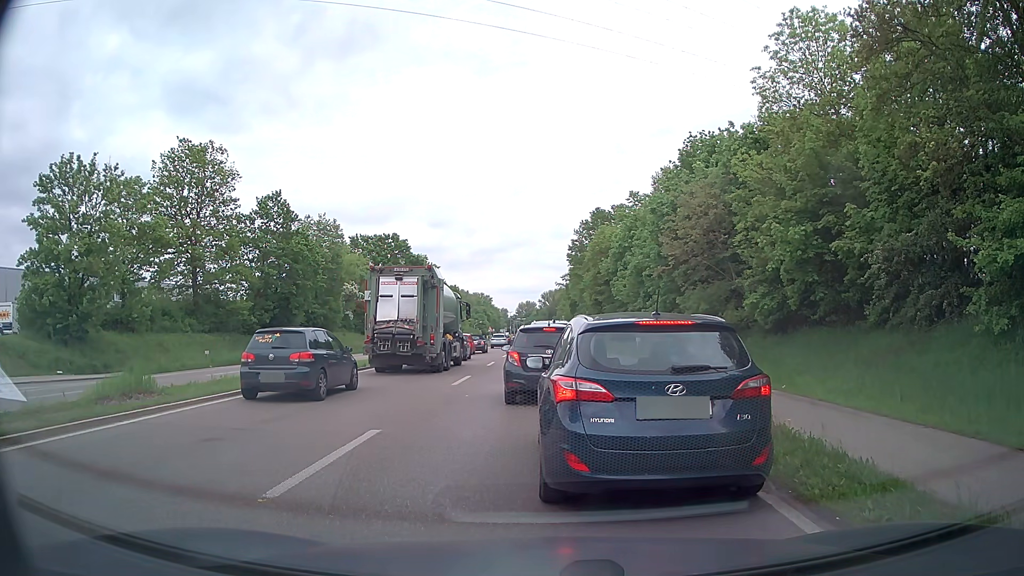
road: primary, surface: asphalt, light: Day
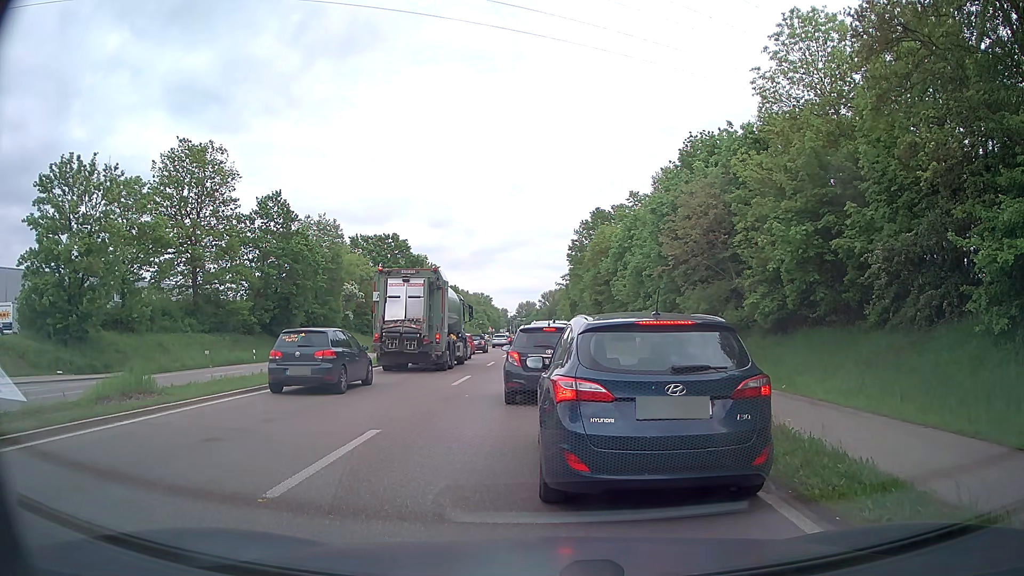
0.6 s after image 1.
(0.0, 0.0) m; 0°
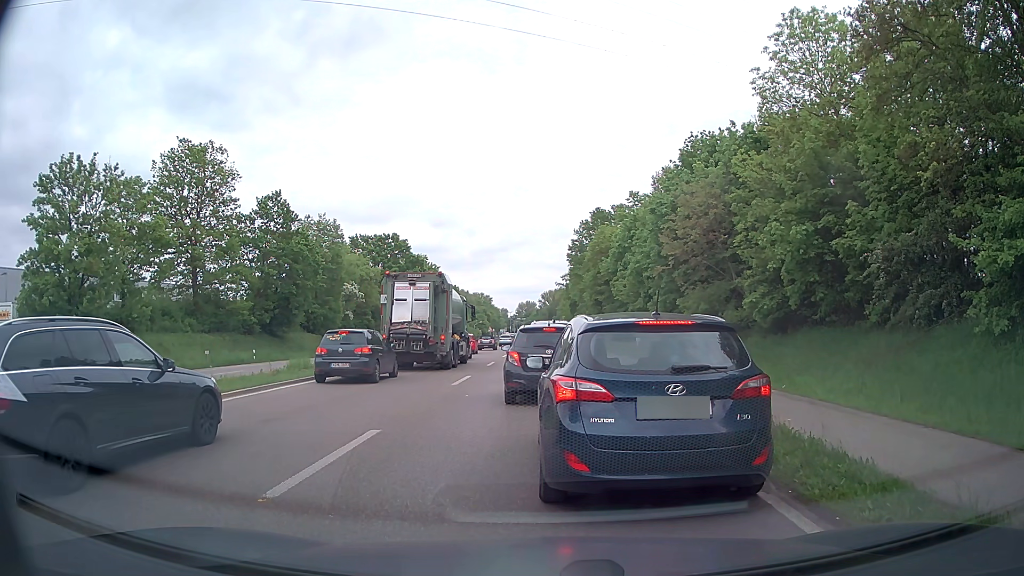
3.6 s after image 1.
(0.0, 0.0) m; 0°
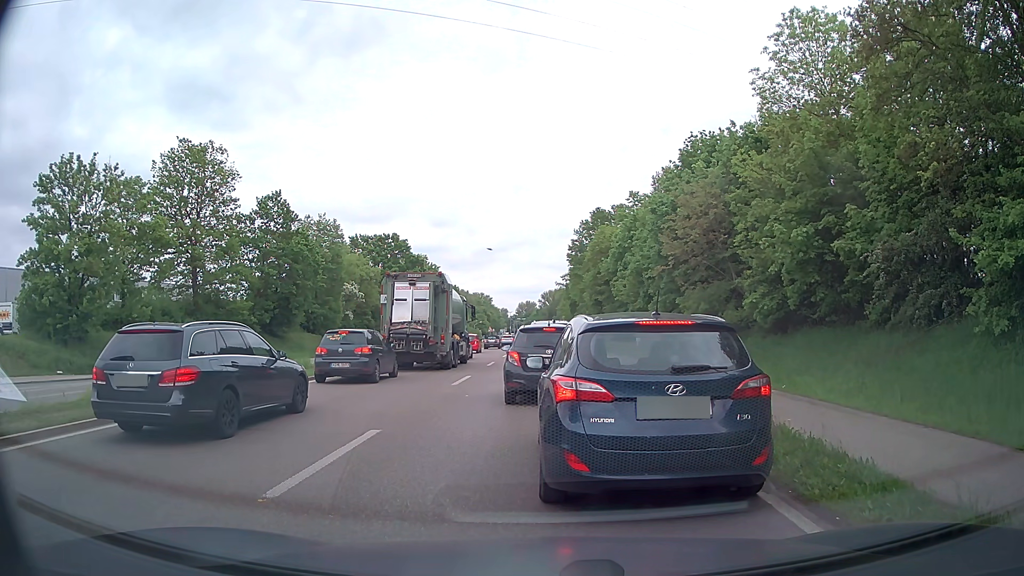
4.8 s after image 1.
(0.0, 0.0) m; 0°
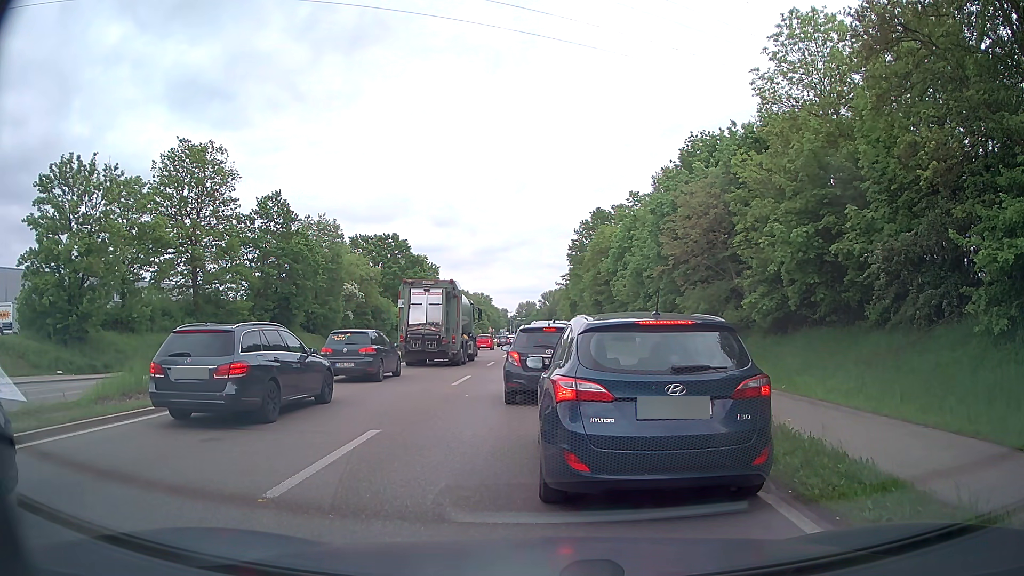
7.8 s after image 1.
(0.0, 0.0) m; 0°
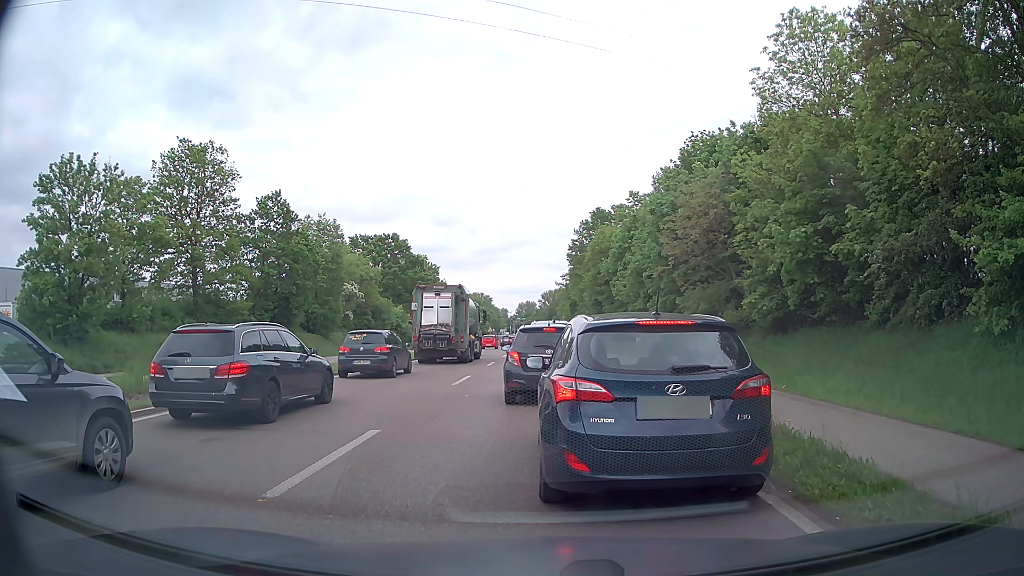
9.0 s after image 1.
(0.0, 0.0) m; 0°
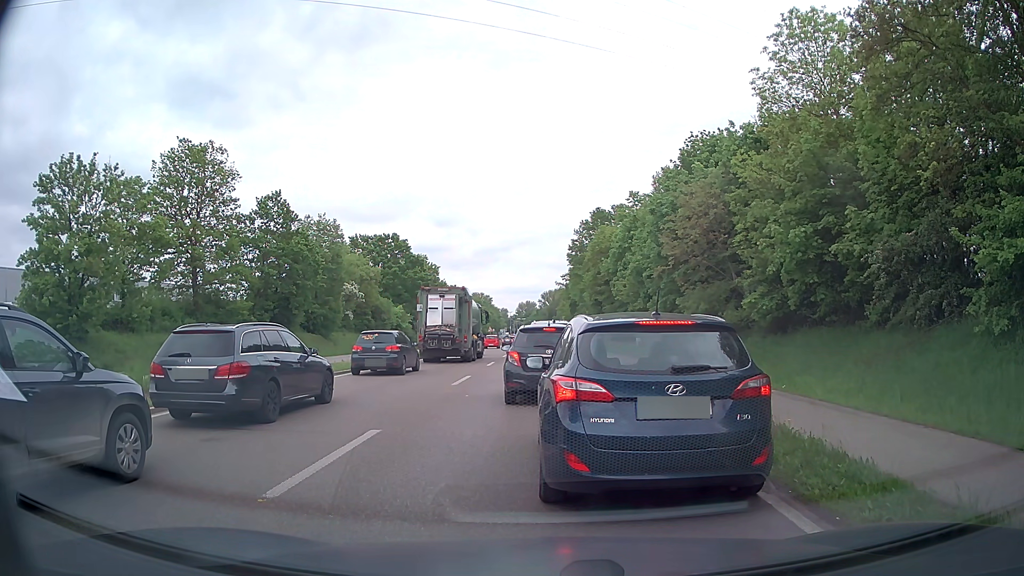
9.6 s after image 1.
(0.0, 0.0) m; 0°
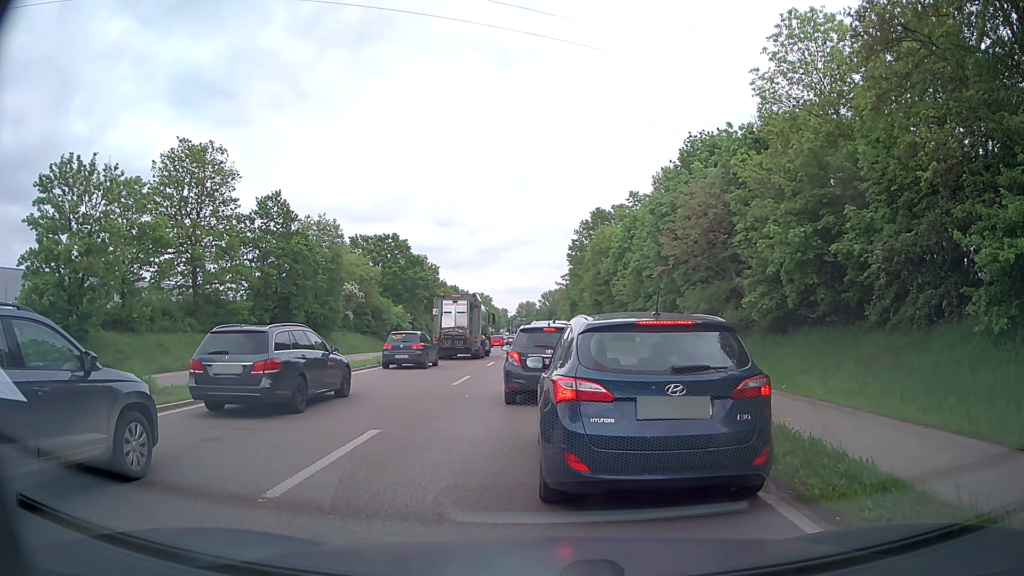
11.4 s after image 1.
(0.0, 0.0) m; 0°
